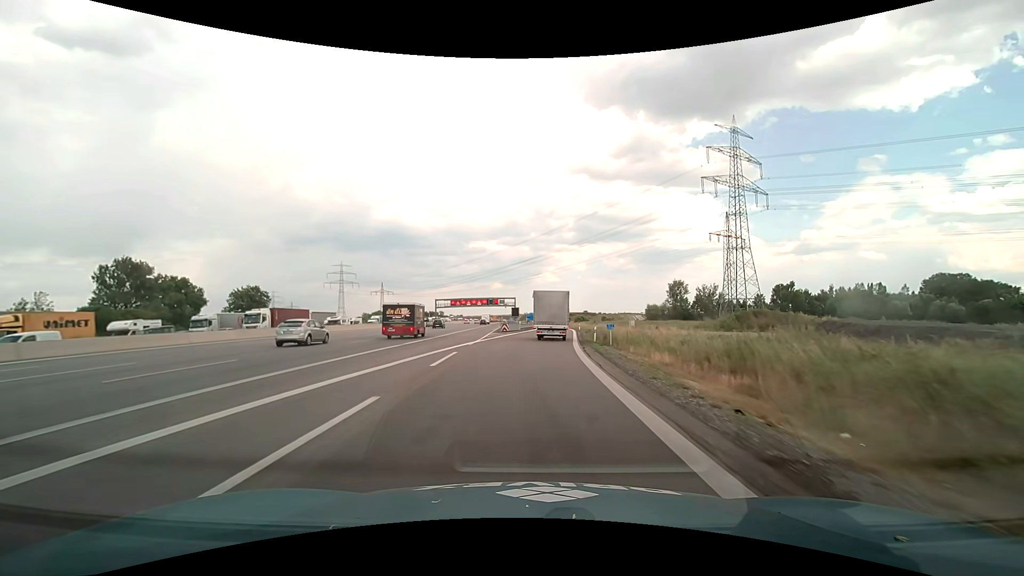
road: motorway_link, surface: asphalt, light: Day
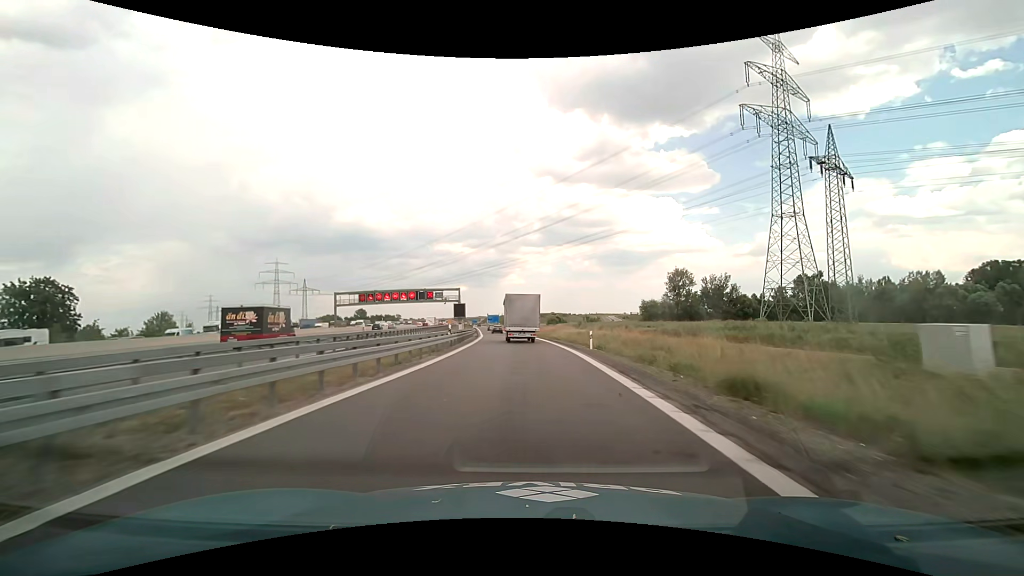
(+3.4, +57.6) m; +4°
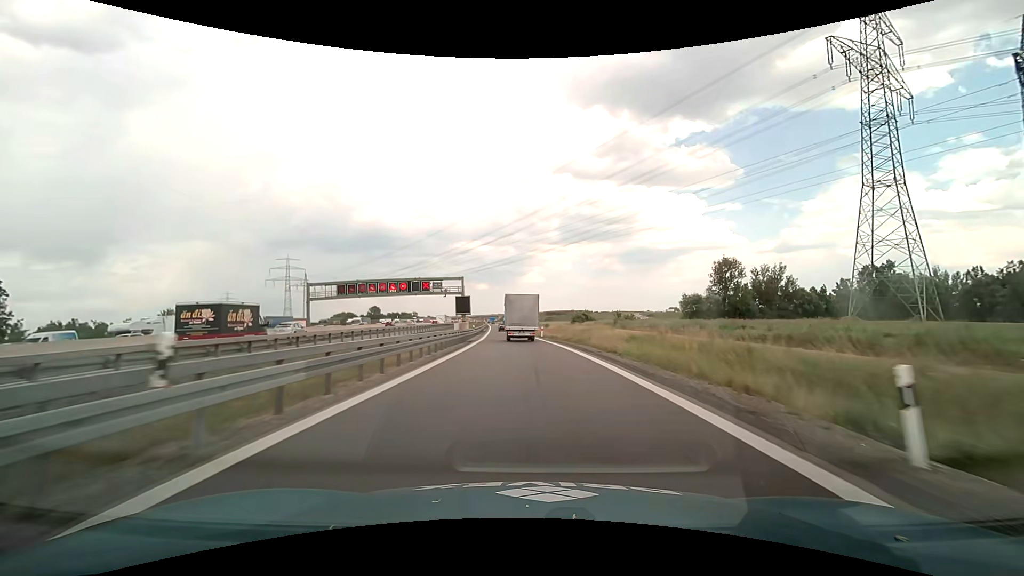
(-0.4, +22.9) m; -2°
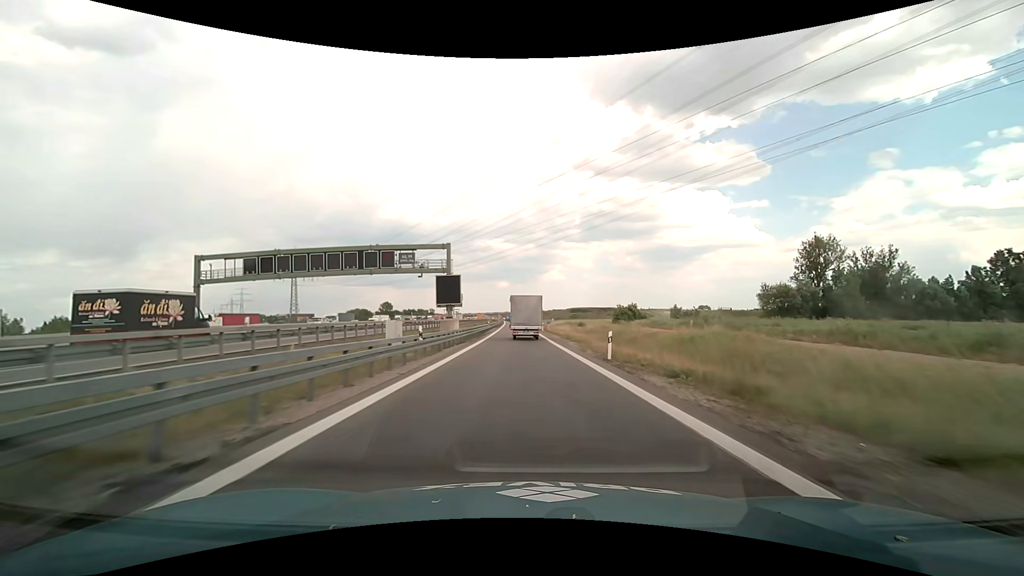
(-1.0, +34.8) m; -2°
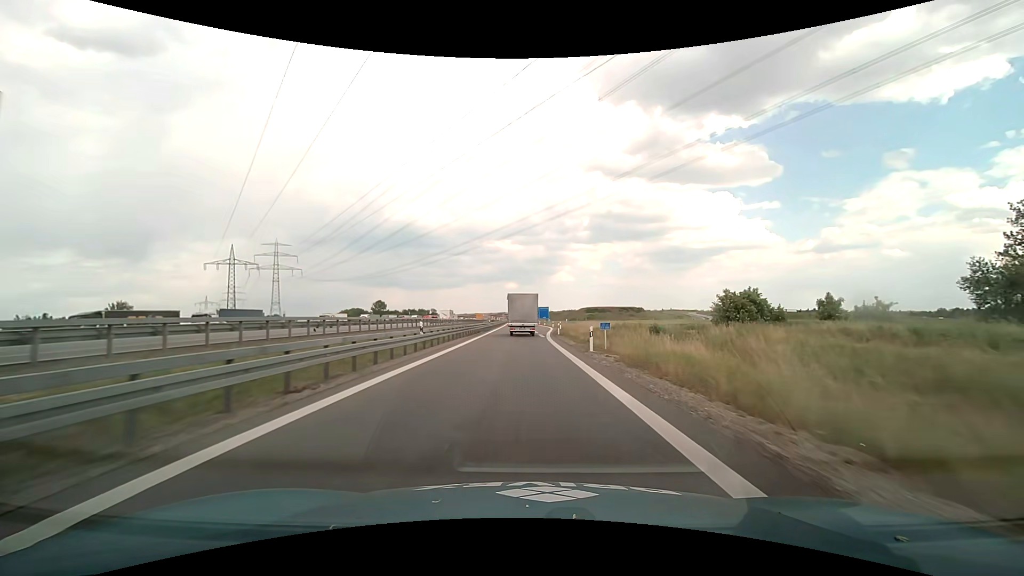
(-0.6, +47.9) m; -1°
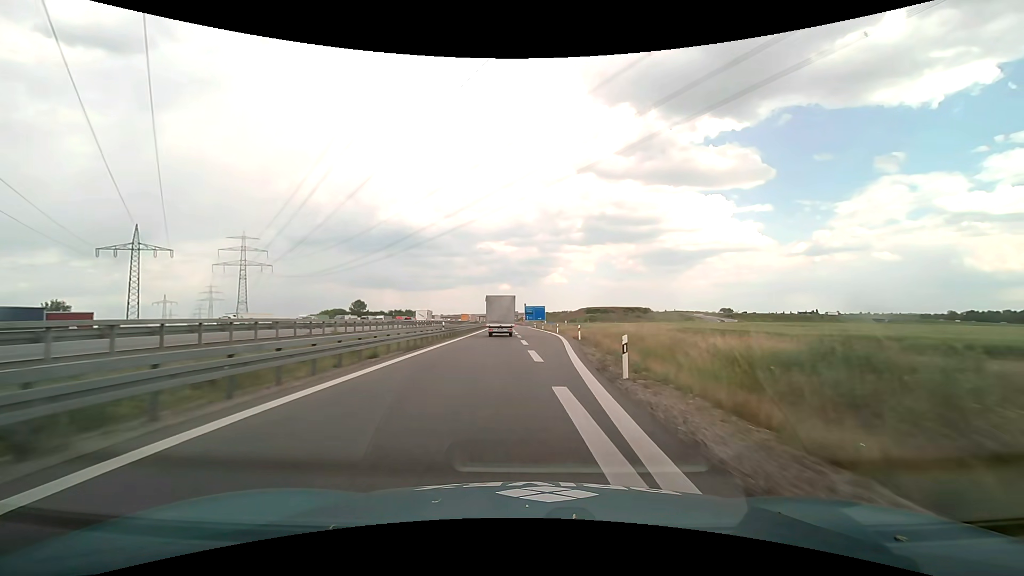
(+0.2, +34.4) m; +1°
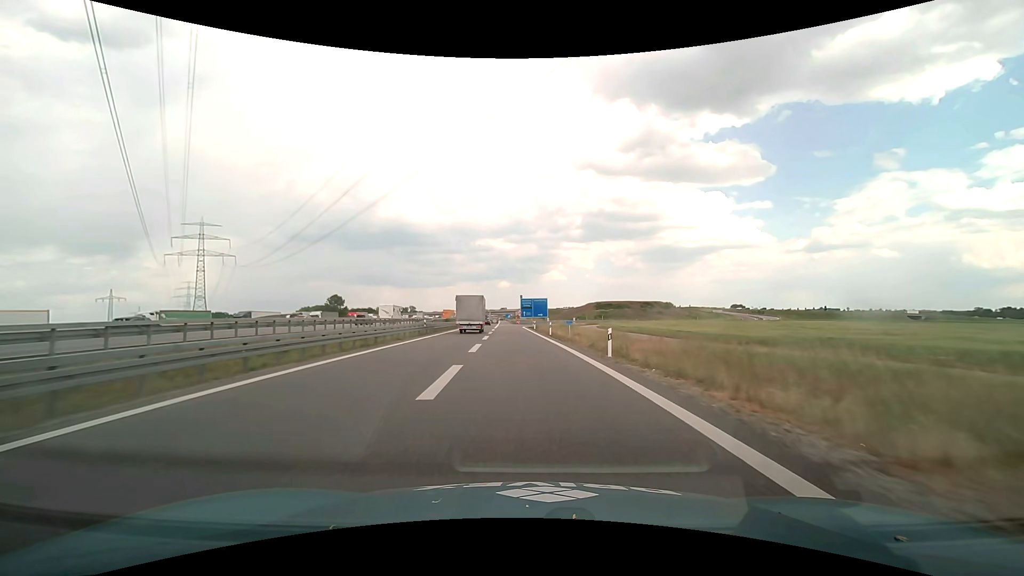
(+0.5, +43.4) m; 0°
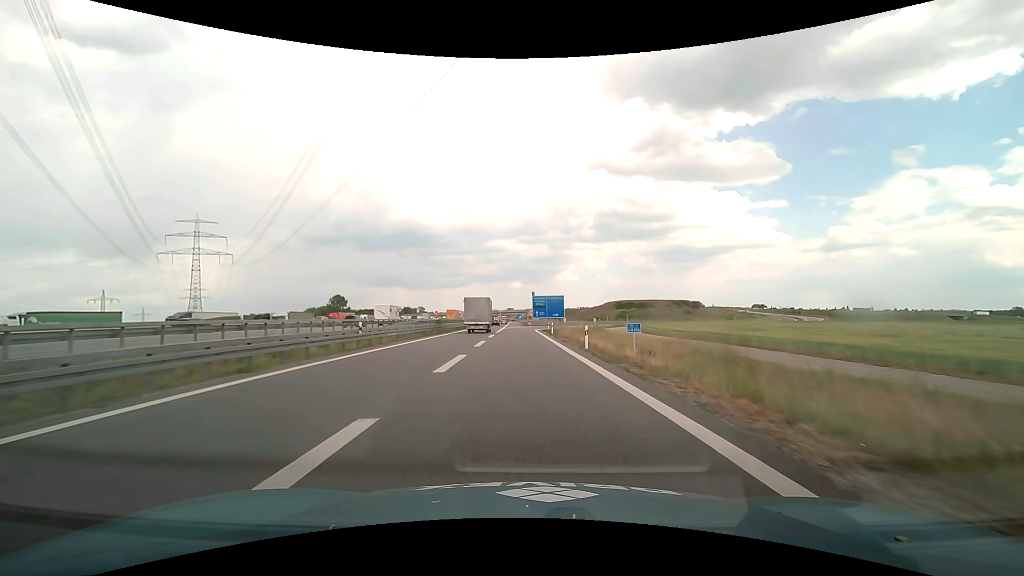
(-0.3, +19.4) m; -1°
(0, +10) (0, +20) (0, +30) (0, +40) (-1, +50) (-1, +60) (0, +70) (+1, +80) (+3, +90) (+6, +99) m
